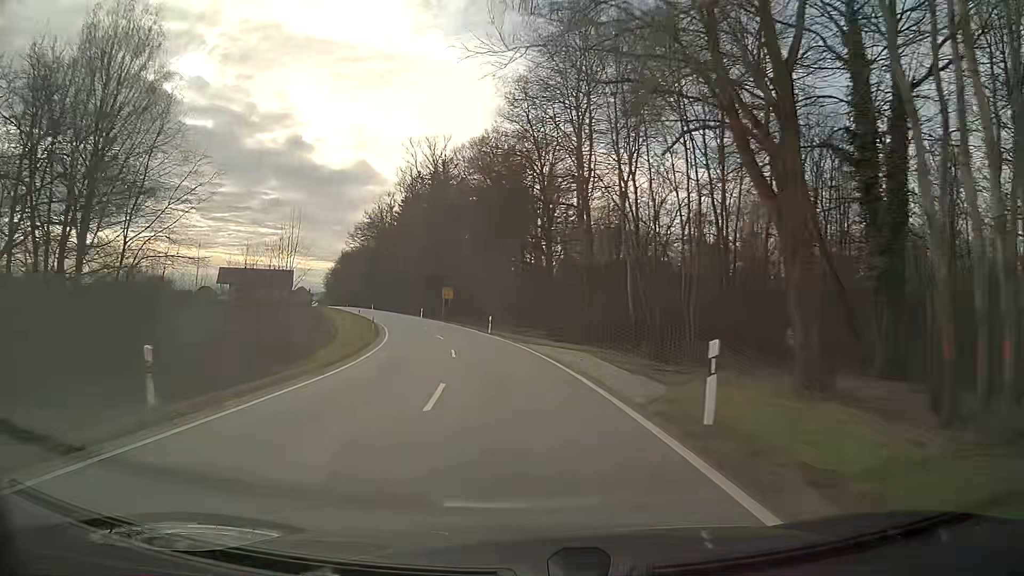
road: secondary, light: Day
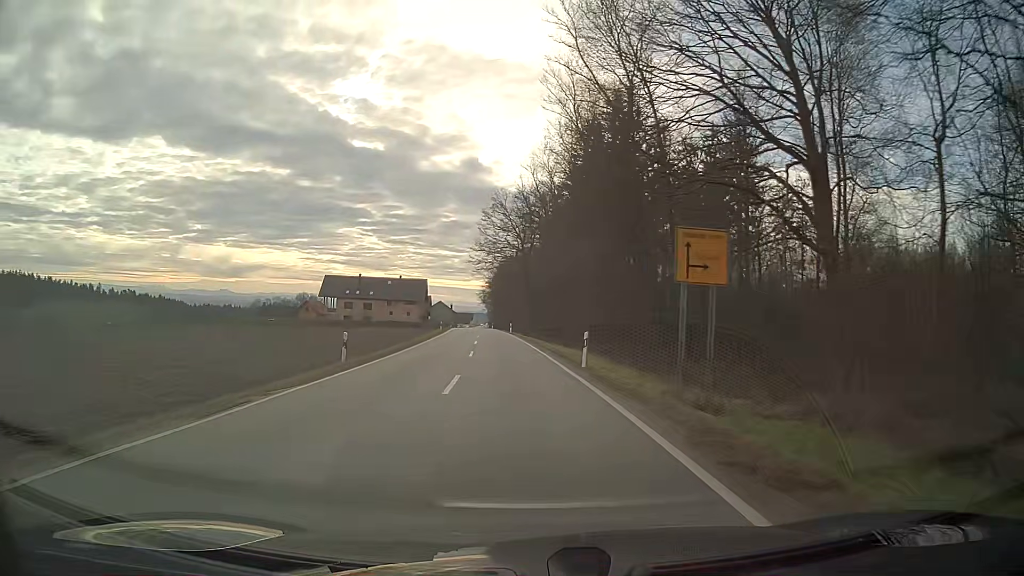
(-9.7, +57.0) m; -17°
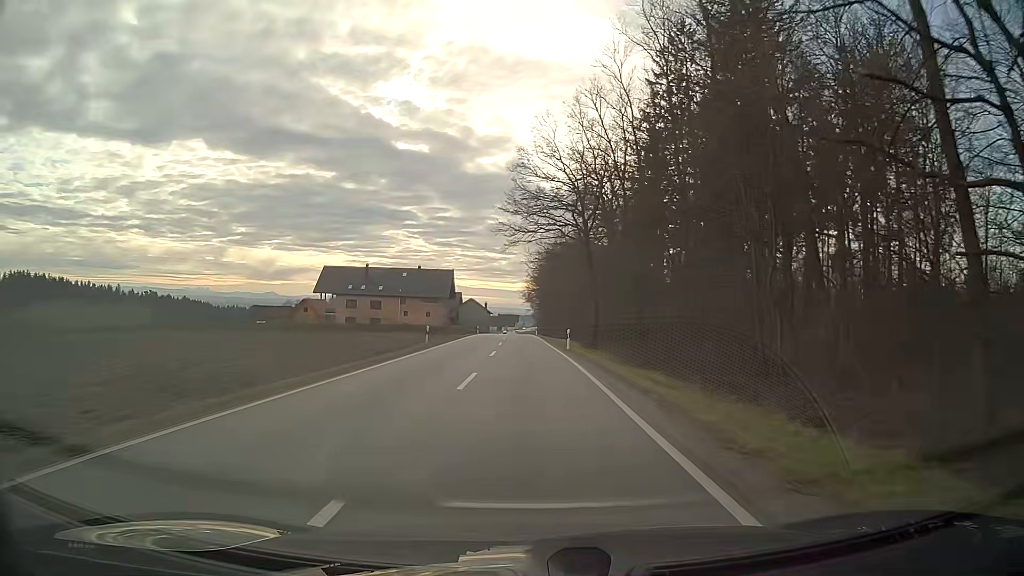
(-1.3, +35.6) m; -3°
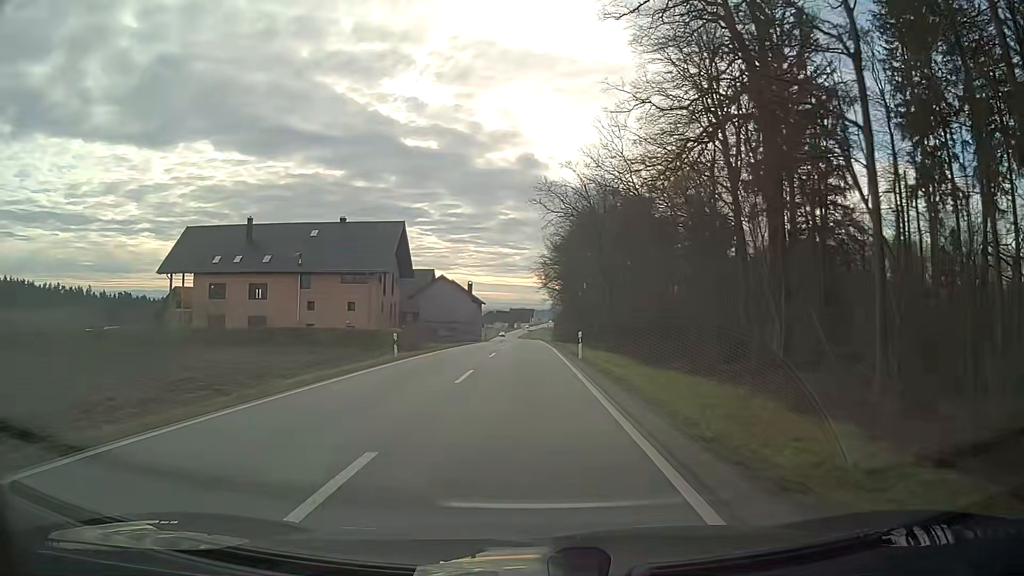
(-0.6, +58.2) m; -1°
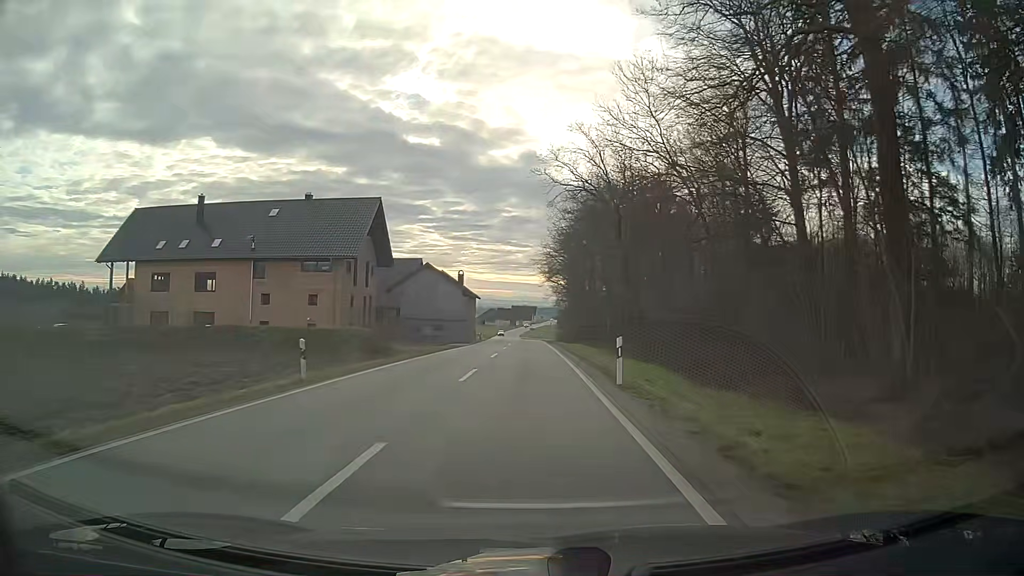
(0.0, +11.5) m; 0°
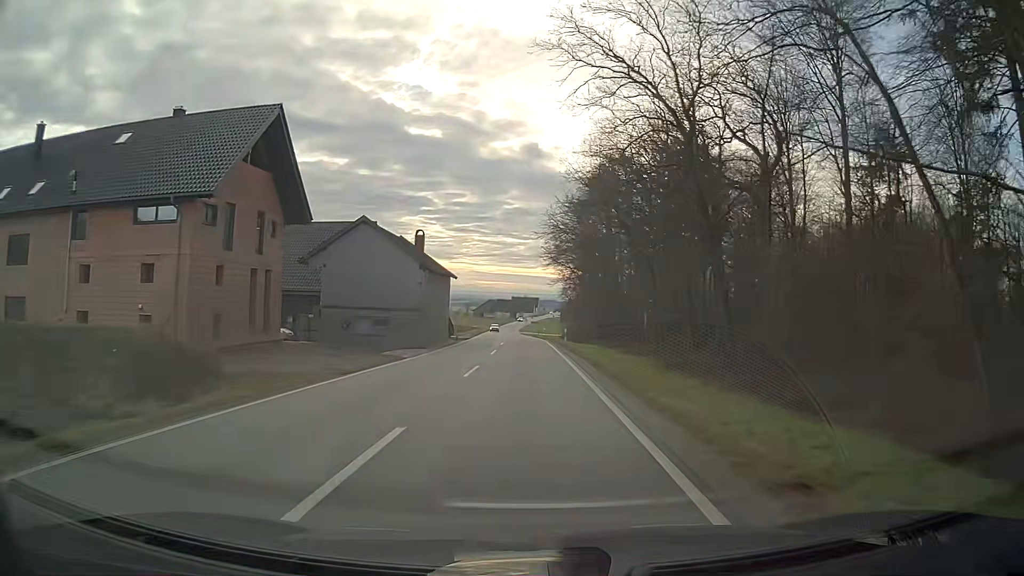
(-0.1, +23.0) m; -1°
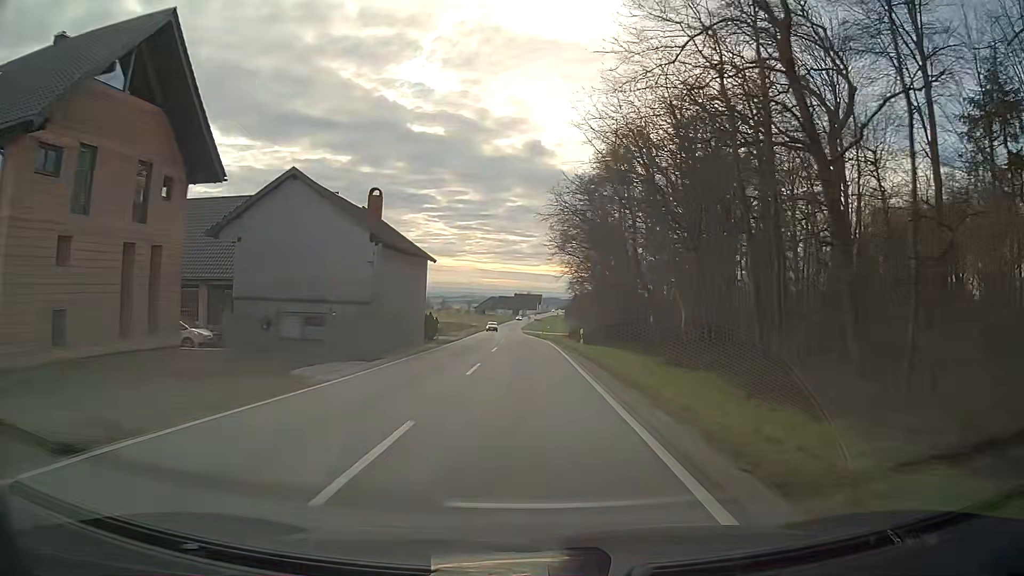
(0.0, +11.6) m; 0°
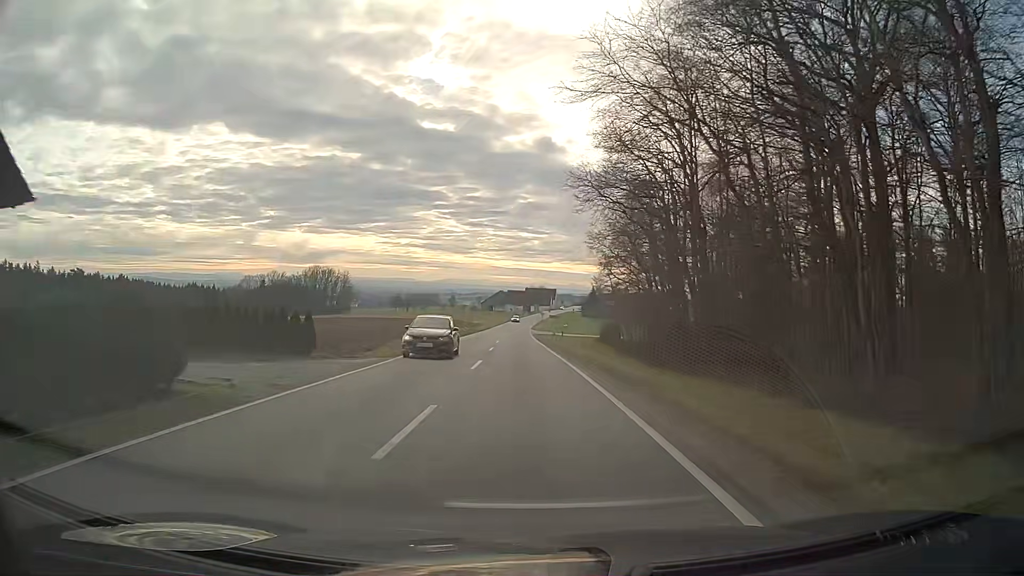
(-0.2, +34.6) m; -1°
